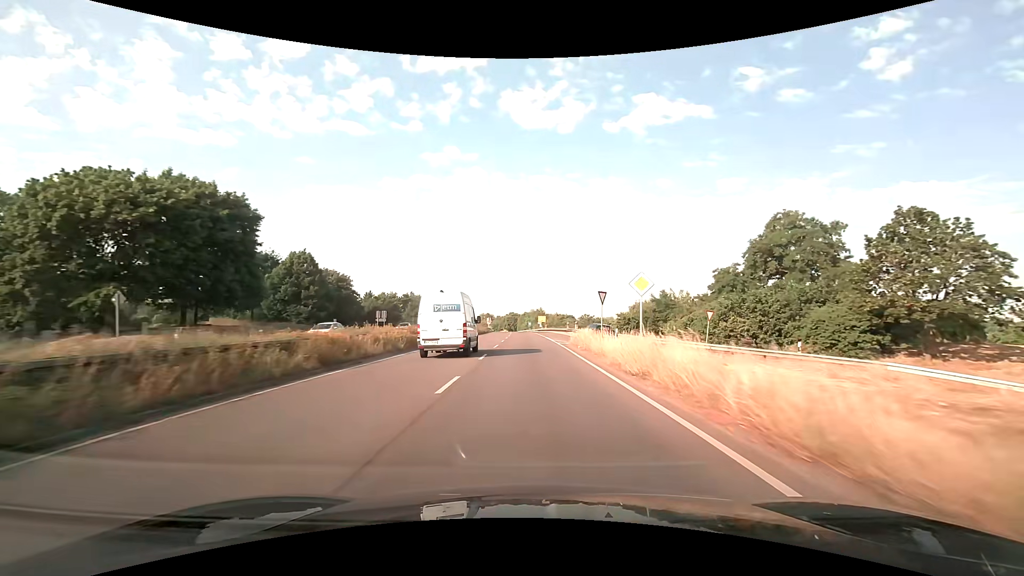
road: trunk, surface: asphalt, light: Day
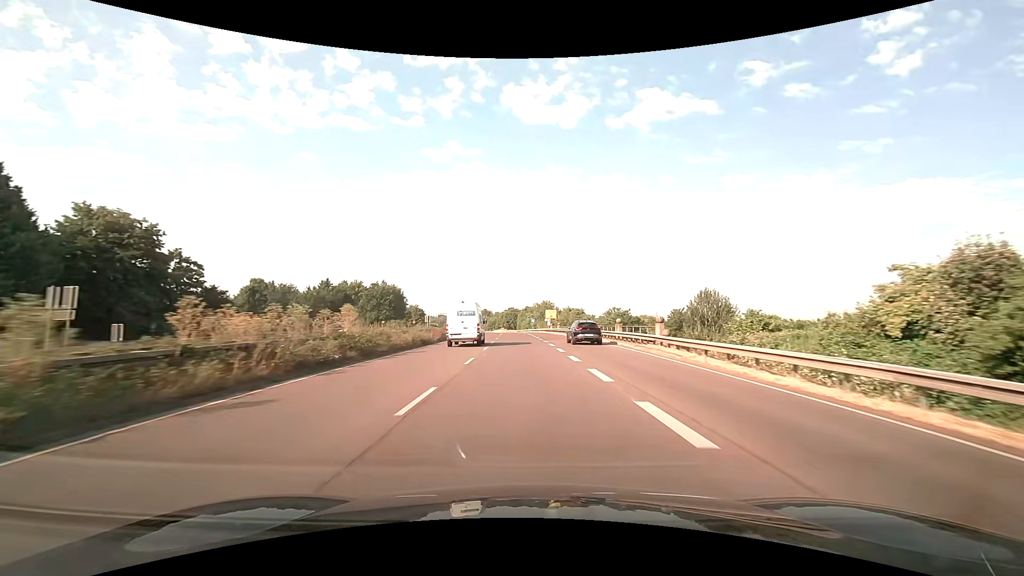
(-0.5, +47.5) m; -1°
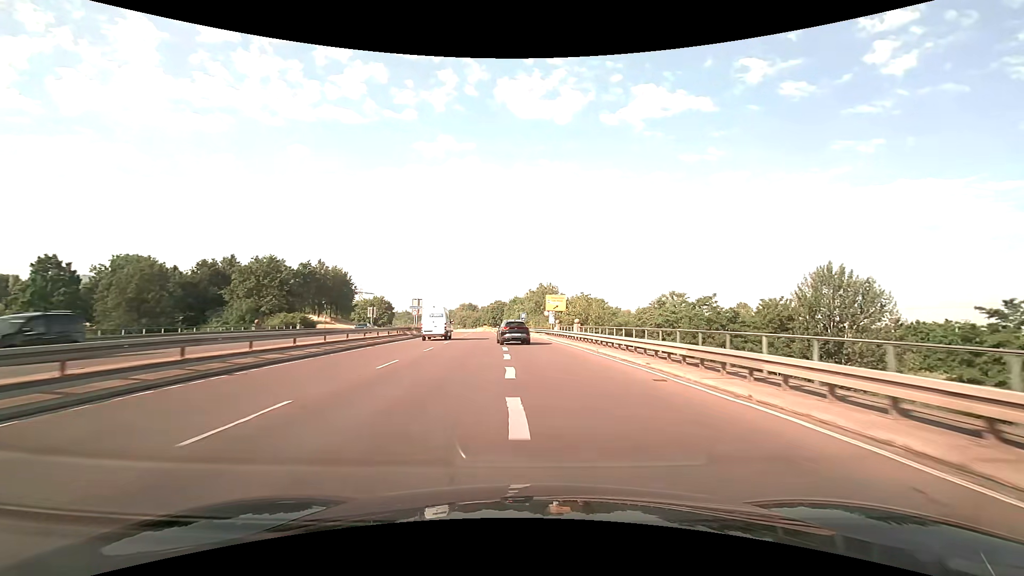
(+0.7, +47.9) m; +1°
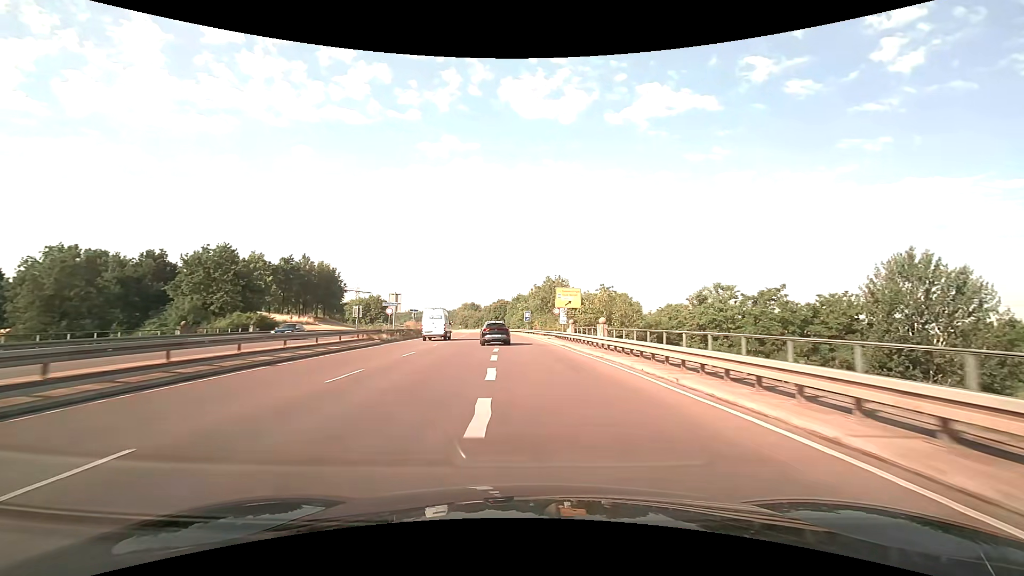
(-0.1, +12.0) m; 0°
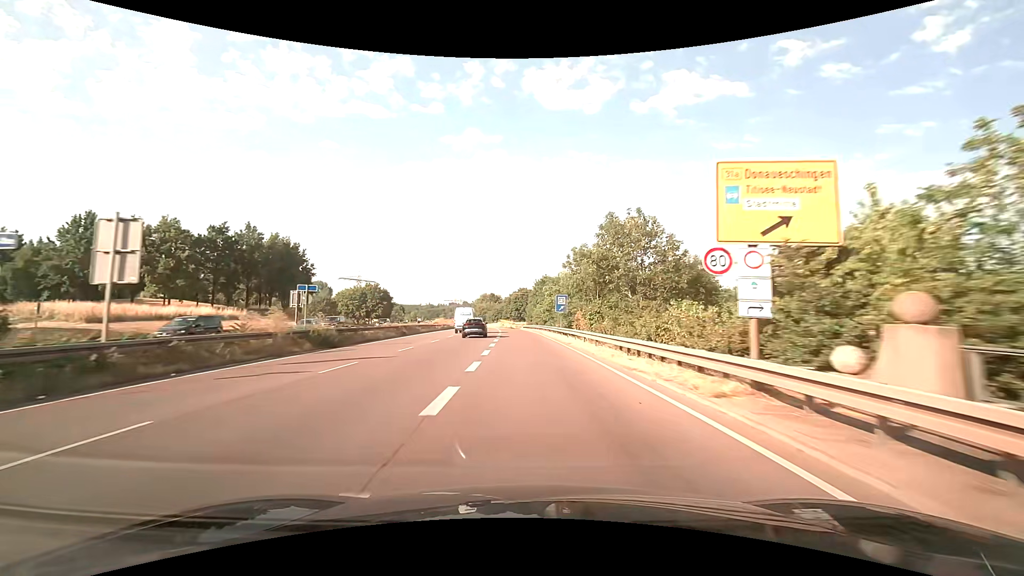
(-0.8, +34.8) m; -3°
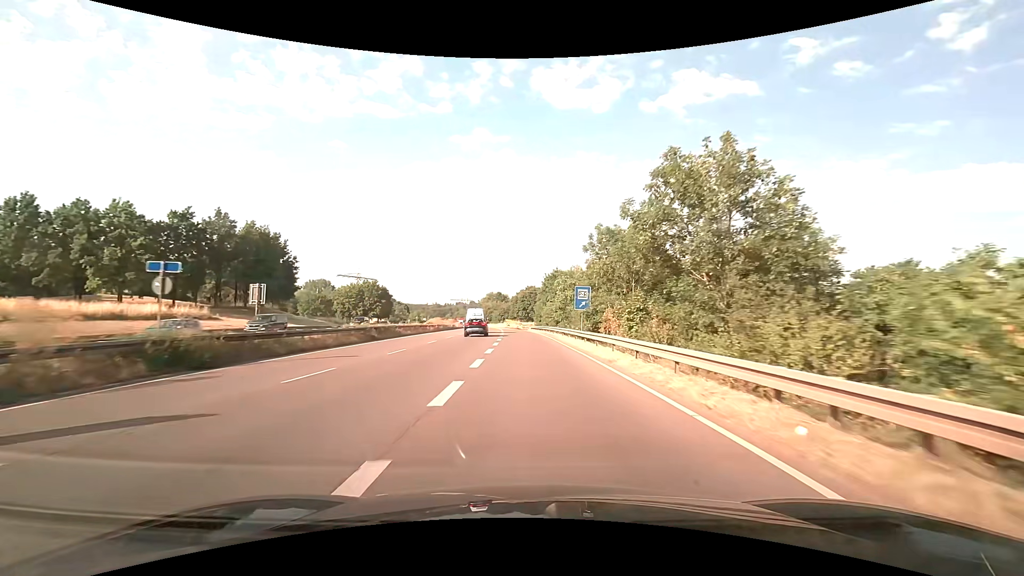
(-0.1, +11.2) m; -1°
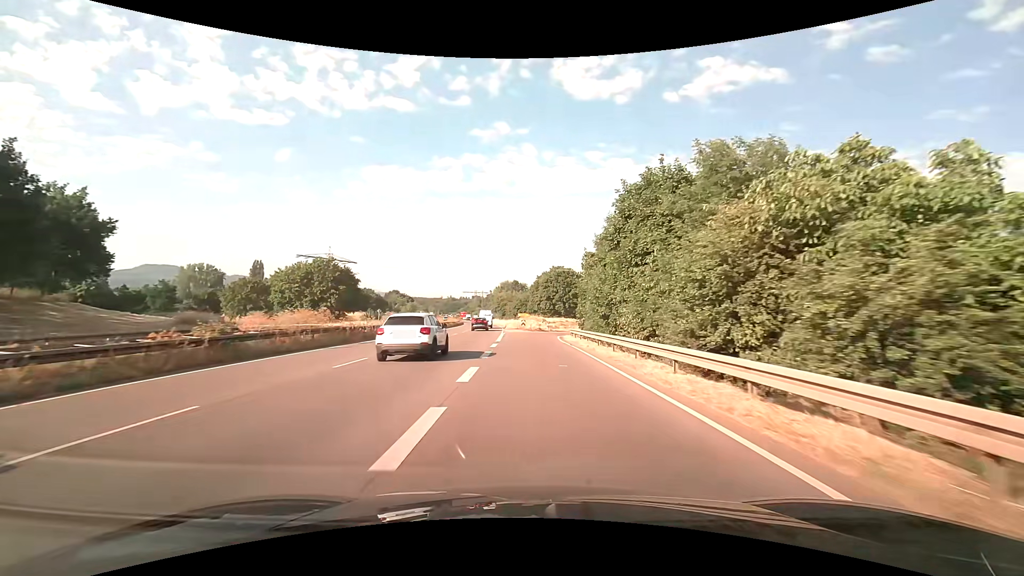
(-1.5, +51.1) m; -3°
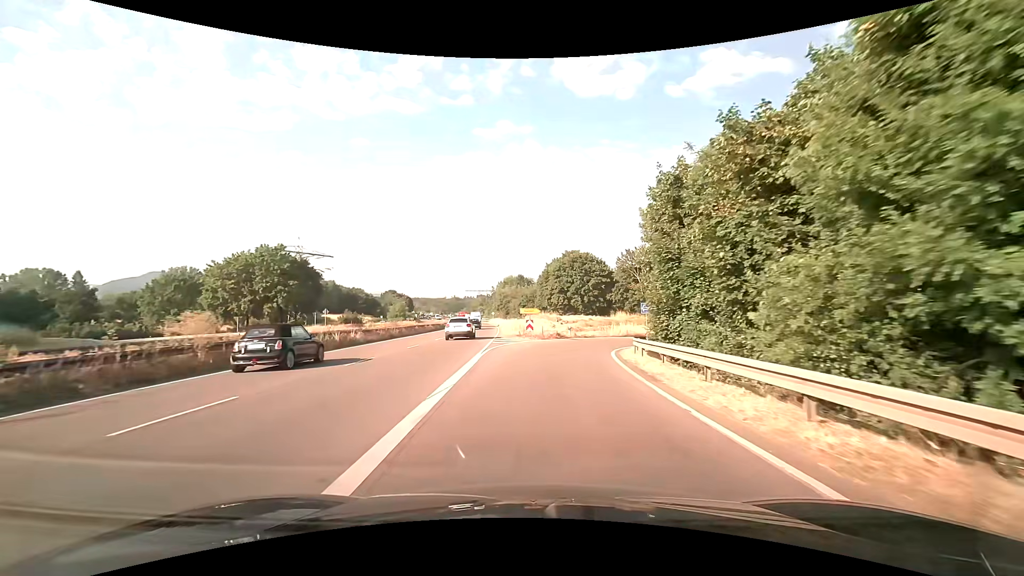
(0.0, +25.1) m; -1°
(0, +10) (+1, +20) (+3, +30) (+6, +39) (+12, +47) (+19, +54) (+28, +59) (+38, +61) (+48, +62) (+58, +60) m
